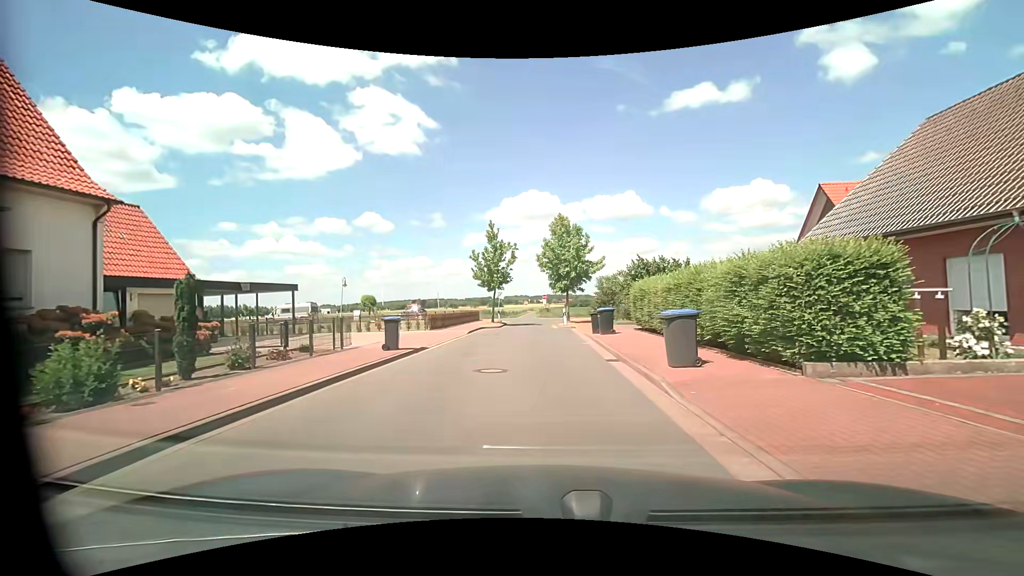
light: Day
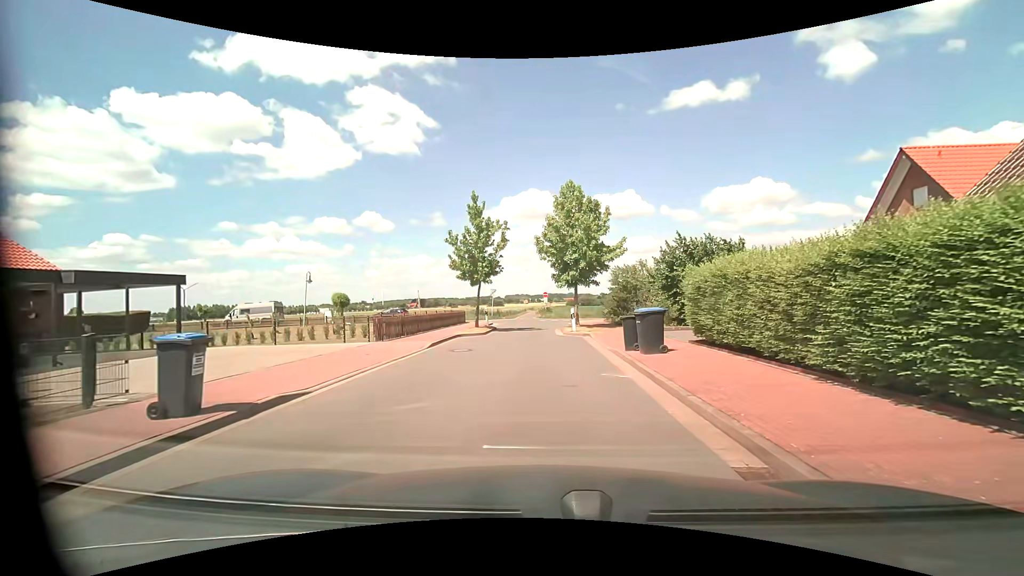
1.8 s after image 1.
(+0.1, +8.3) m; +1°
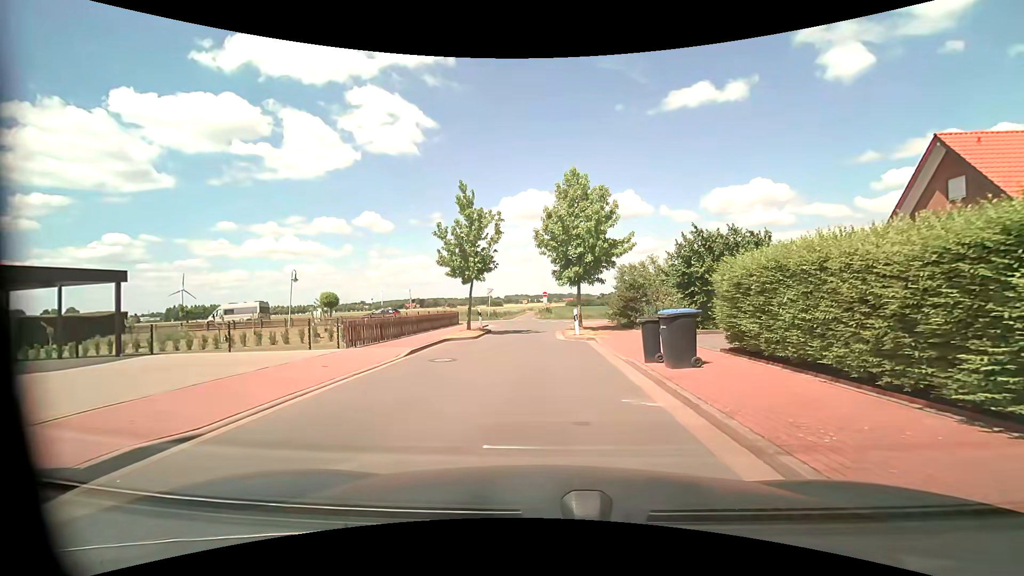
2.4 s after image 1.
(0.0, +2.5) m; 0°
(0, +10) (-1, +20) (-1, +30) (0, +40) (-8, +45) (-18, +46) (-28, +46) (-38, +47) (-48, +47) (-58, +48) m
